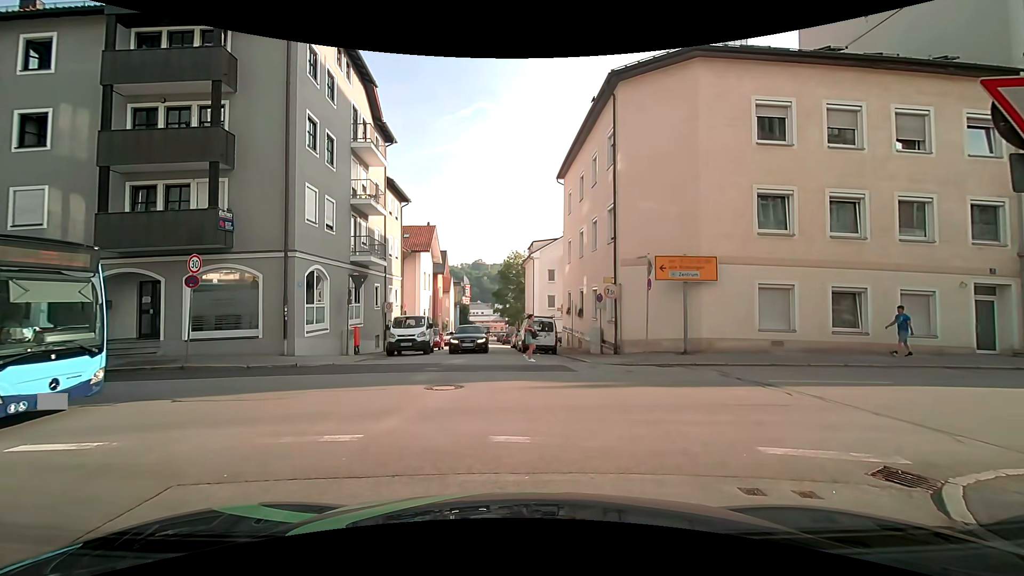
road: residential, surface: asphalt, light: Day
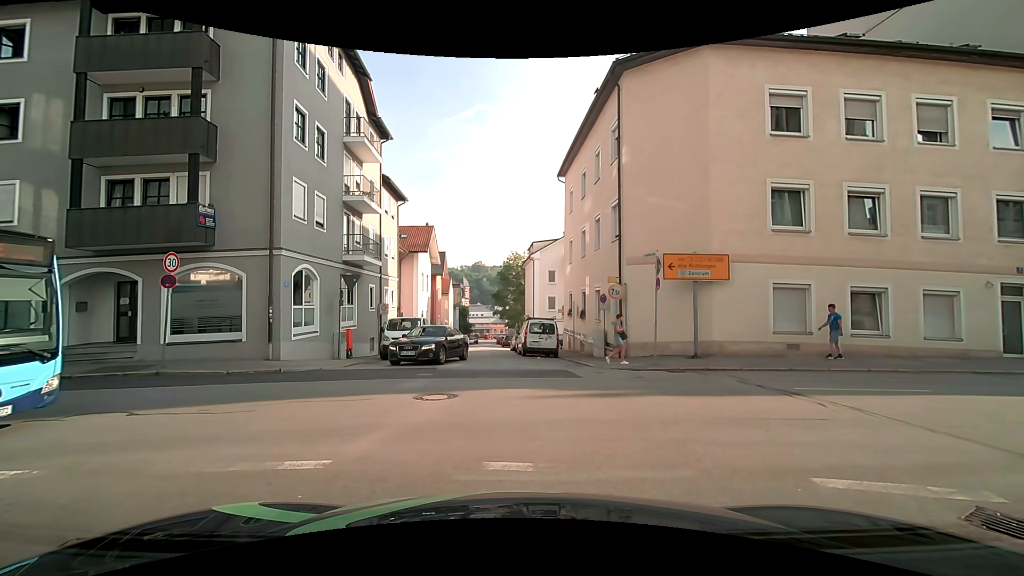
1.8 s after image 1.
(0.0, +1.0) m; 0°
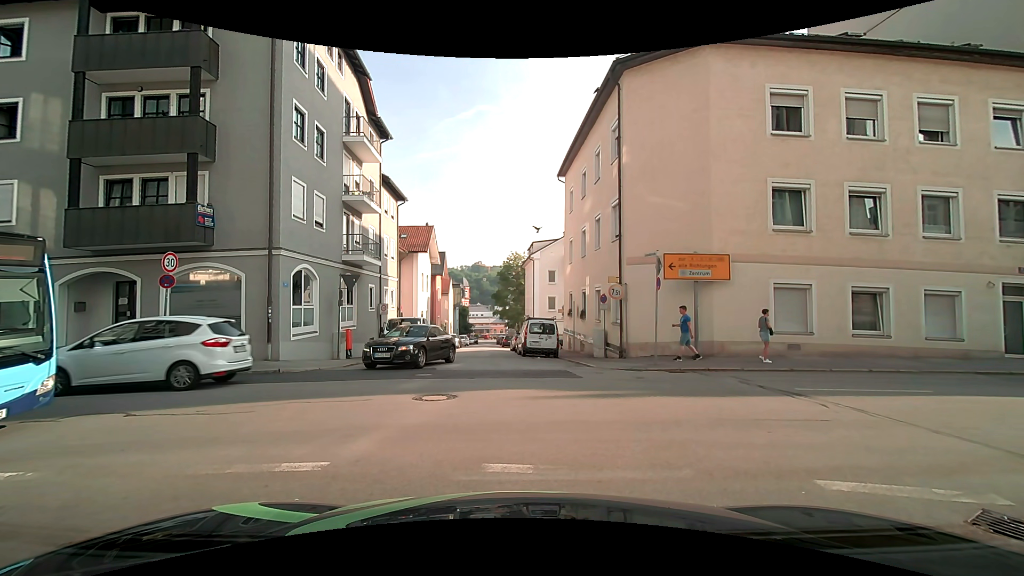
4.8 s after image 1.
(0.0, +0.1) m; 0°
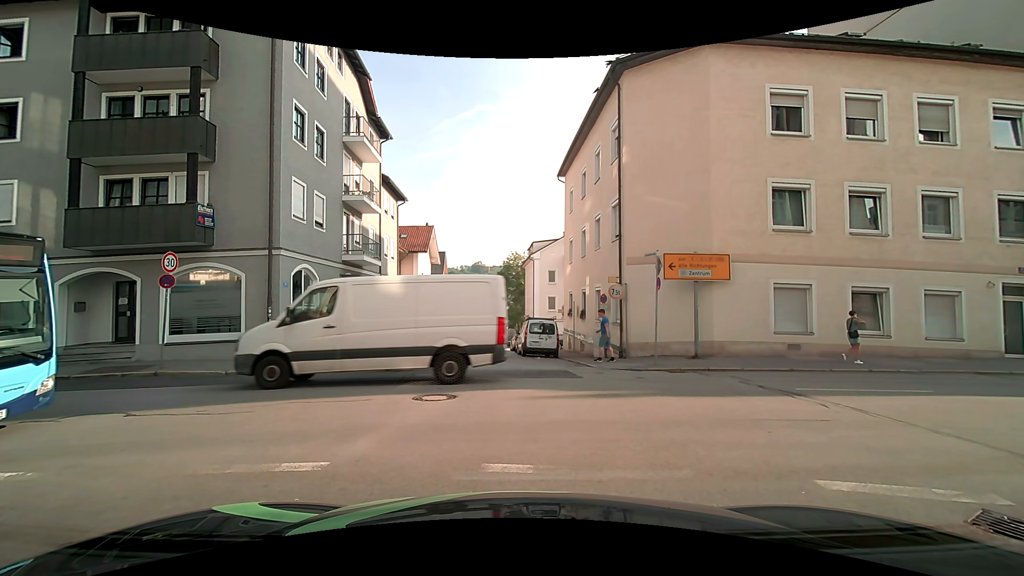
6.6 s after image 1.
(0.0, 0.0) m; 0°
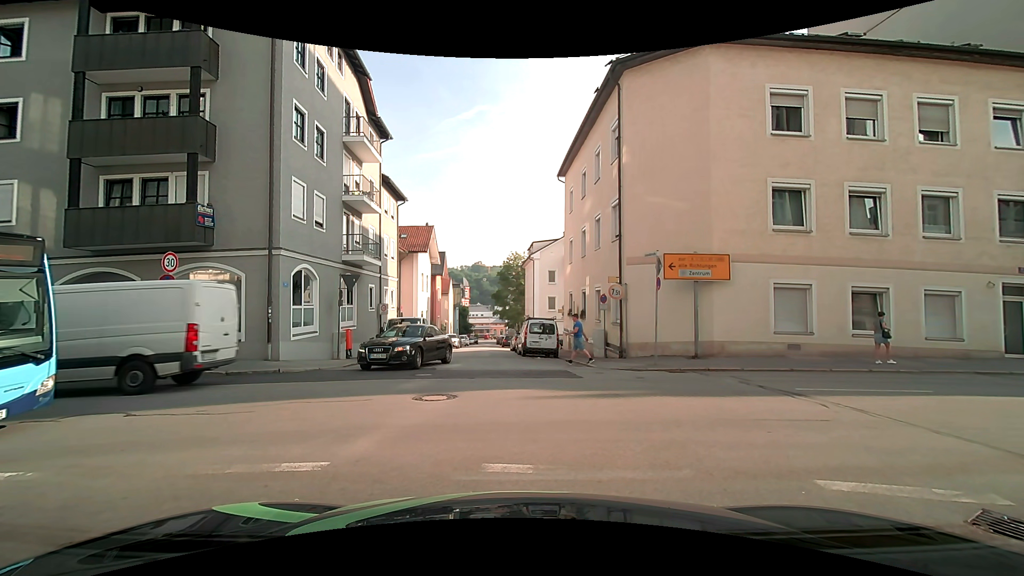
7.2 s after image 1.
(0.0, 0.0) m; 0°
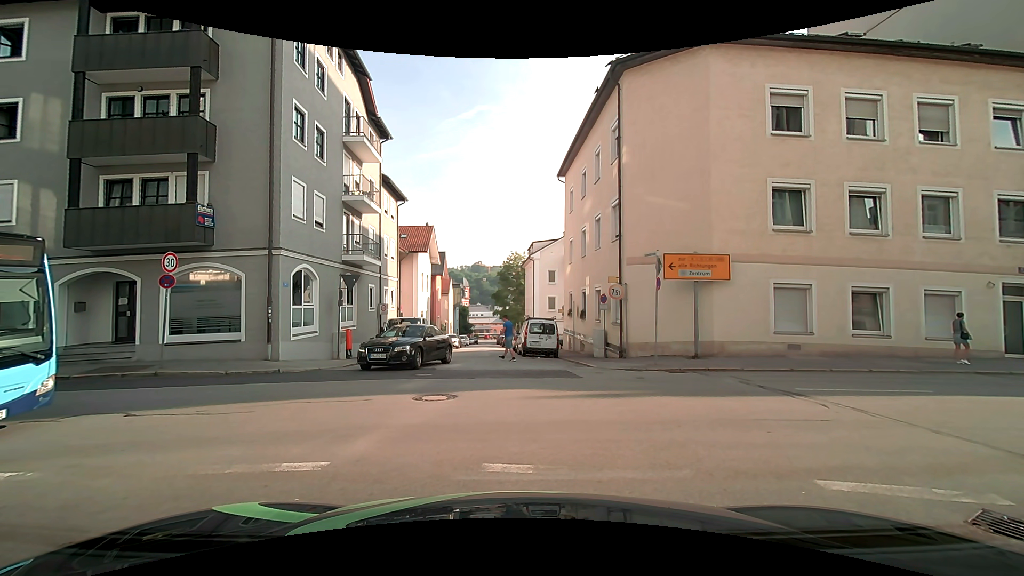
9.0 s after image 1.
(0.0, 0.0) m; 0°
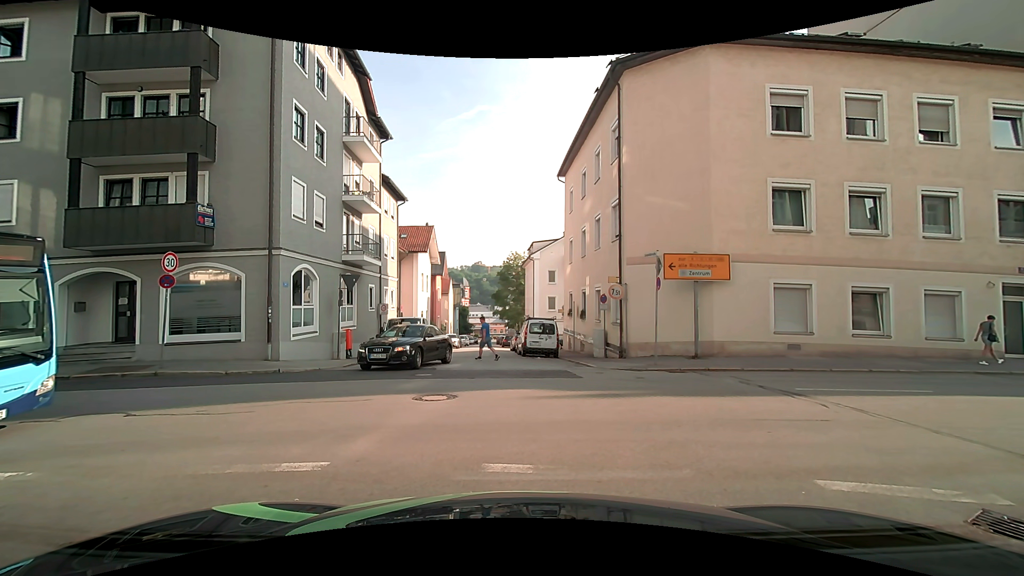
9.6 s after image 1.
(0.0, 0.0) m; 0°
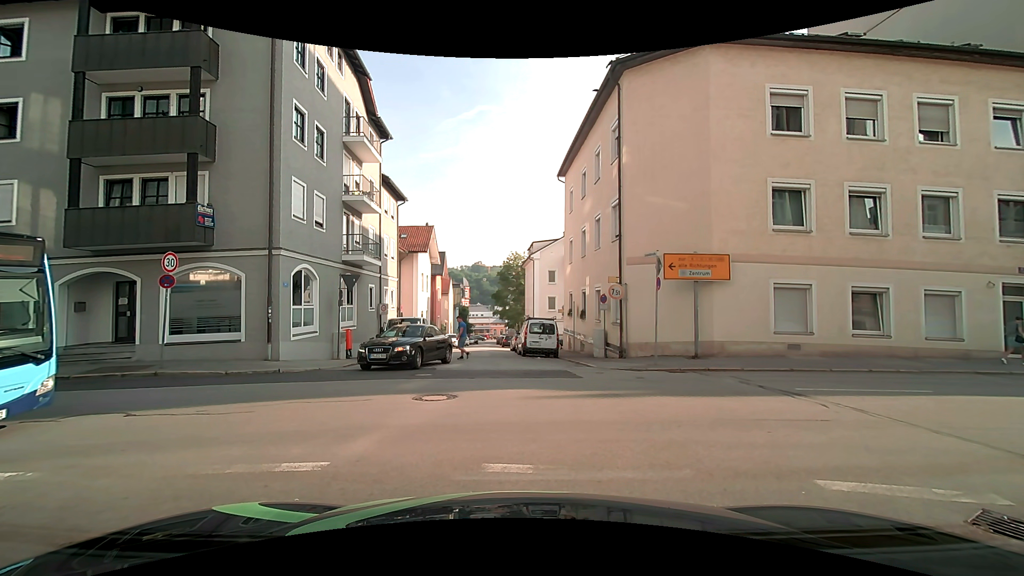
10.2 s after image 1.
(0.0, 0.0) m; 0°
